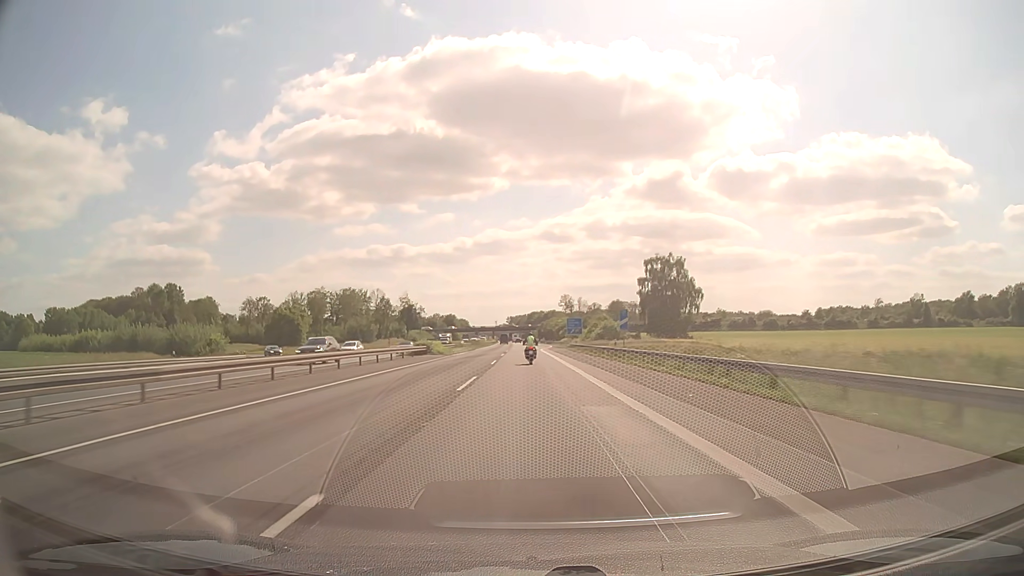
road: motorway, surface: asphalt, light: Day
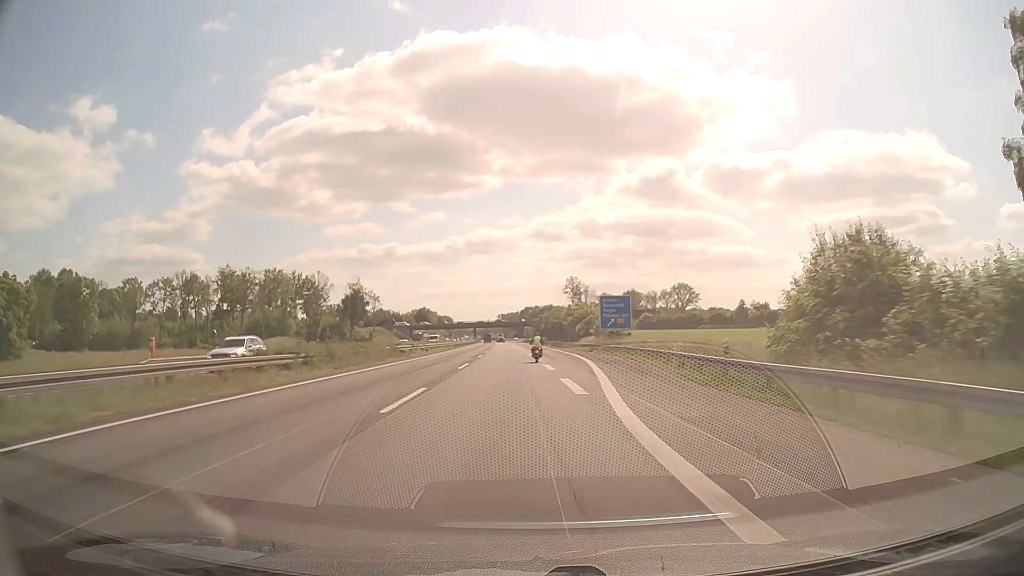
(-0.1, +77.9) m; 0°
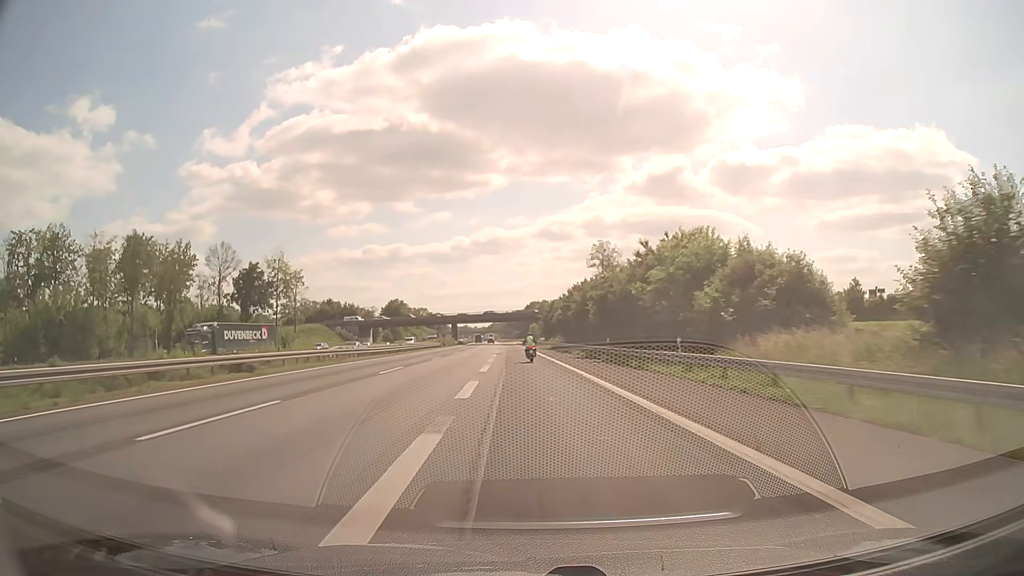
(+0.7, +76.0) m; 0°
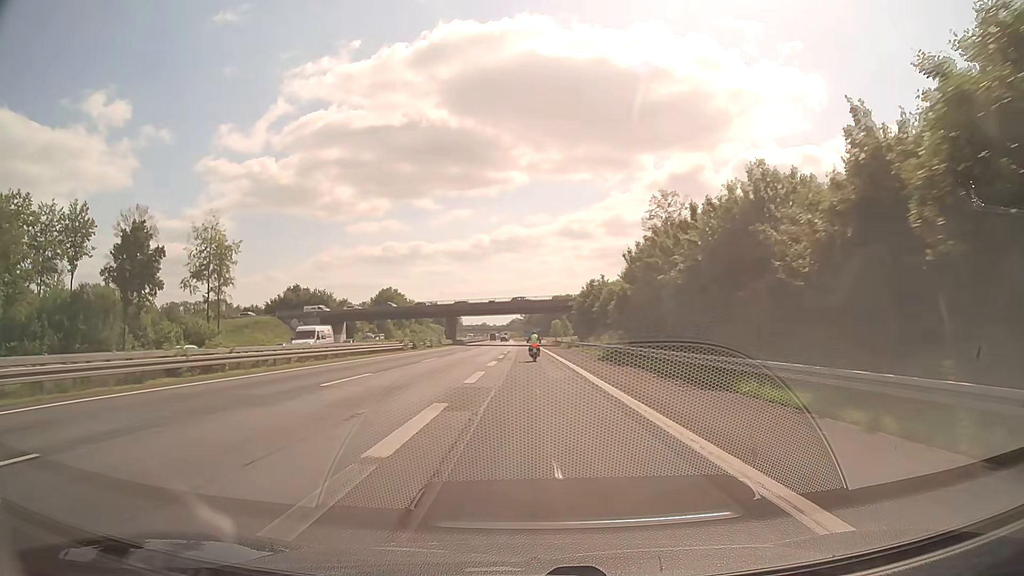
(-0.8, +44.0) m; -2°
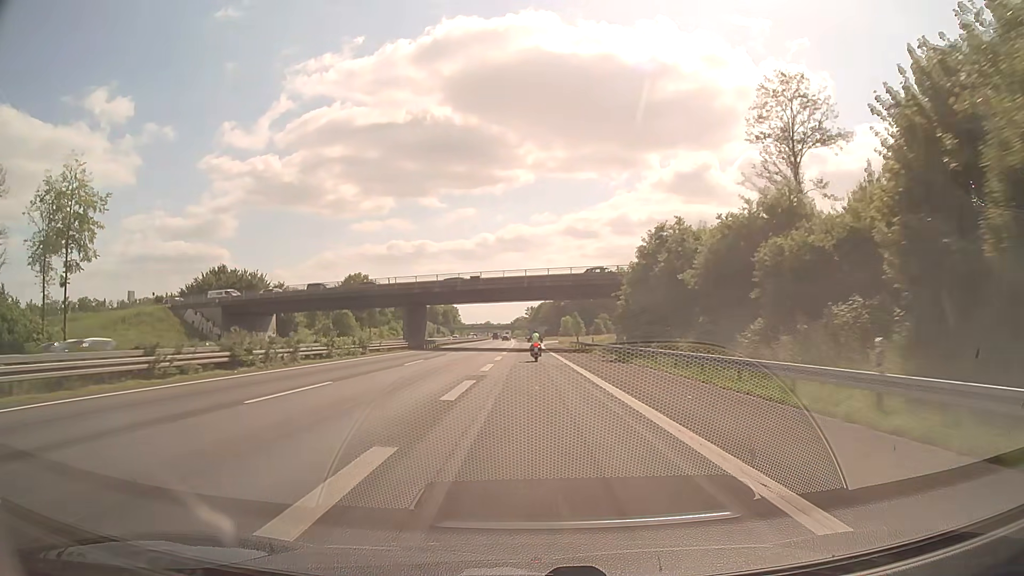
(-0.2, +41.1) m; 0°
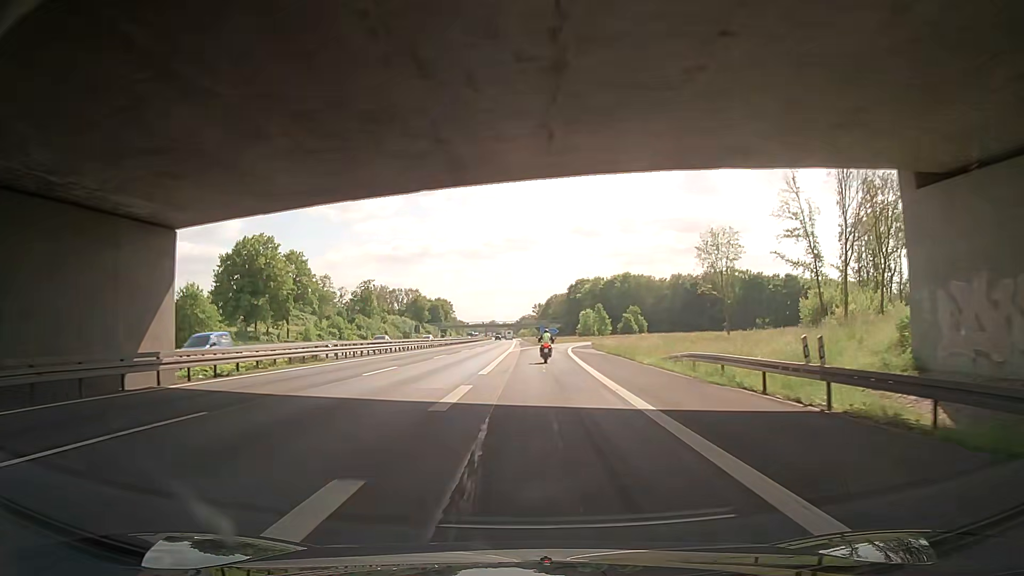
(-0.4, +61.4) m; -1°
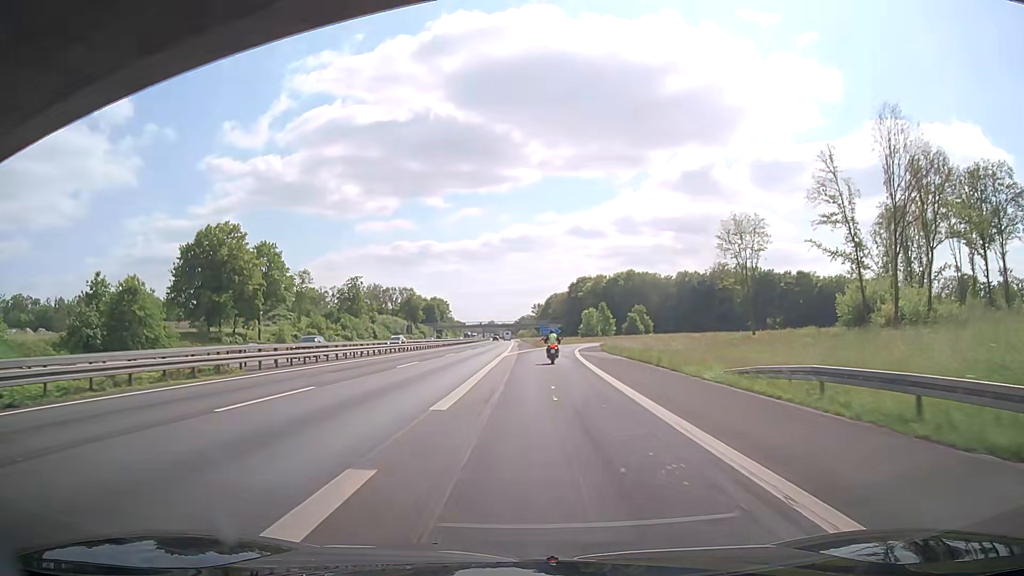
(0.0, +11.4) m; 0°
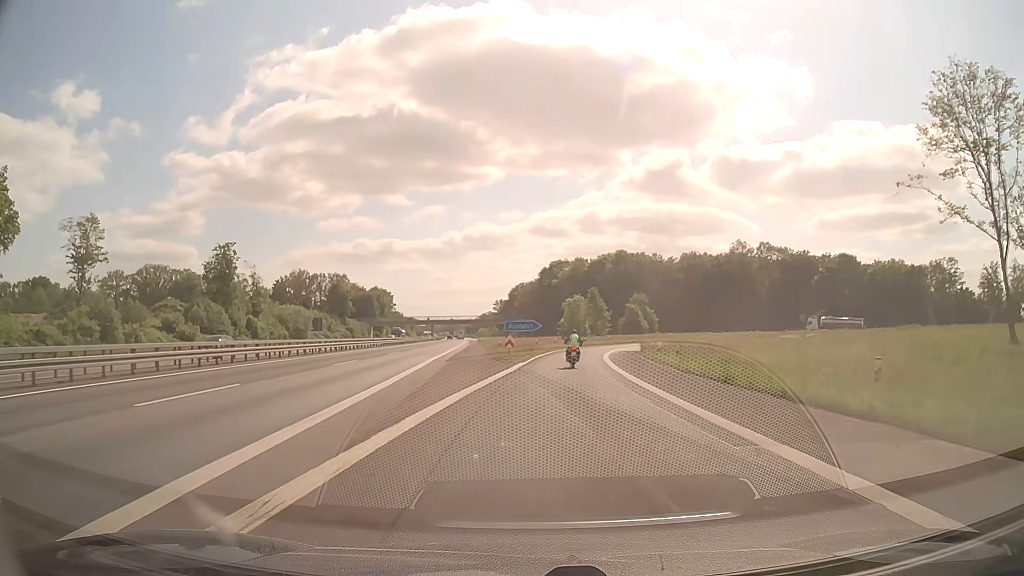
(+0.8, +53.5) m; +3°
(0, +10) (+1, +20) (+1, +30) (+2, +40) (+3, +50) (+5, +60) (+8, +69) (+11, +79) (+15, +88) (+20, +96) m
